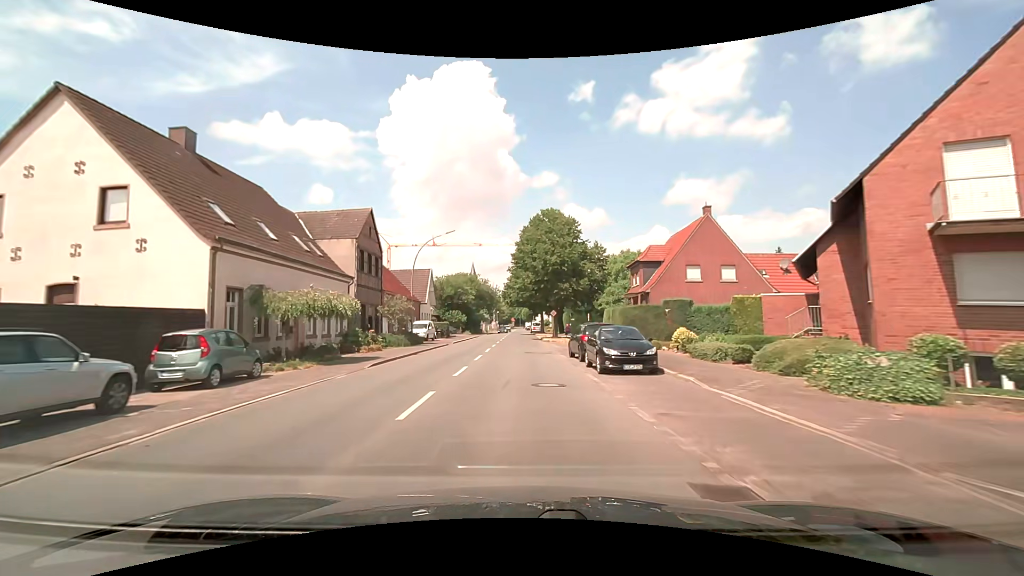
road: secondary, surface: asphalt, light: Day
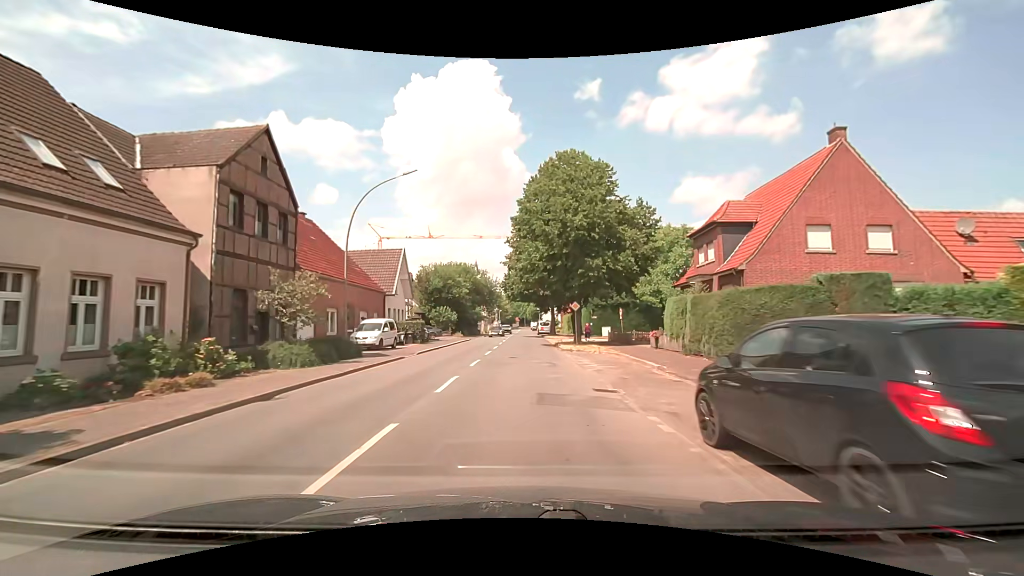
(0.0, +15.9) m; 0°
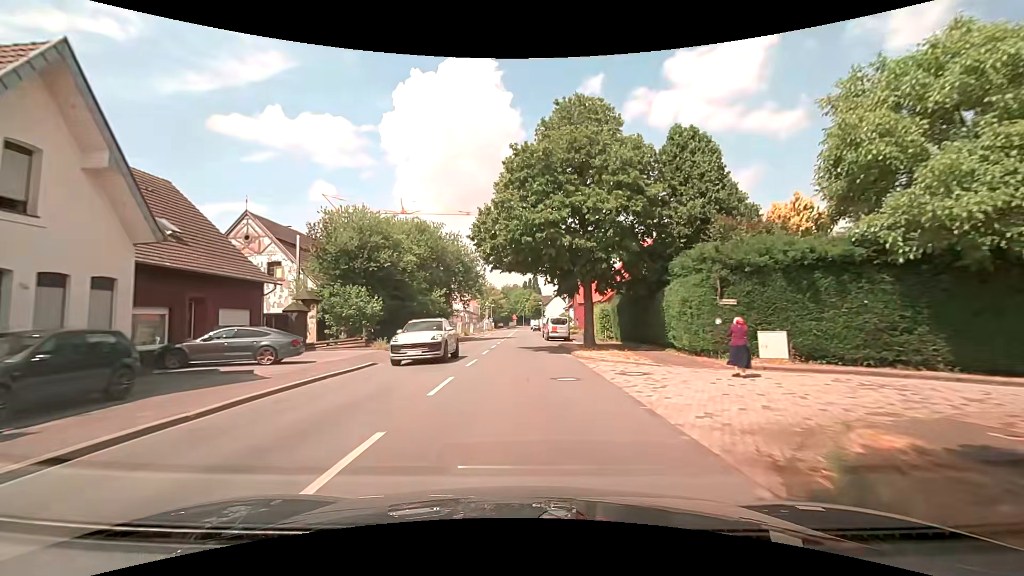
(-0.2, +32.6) m; 0°
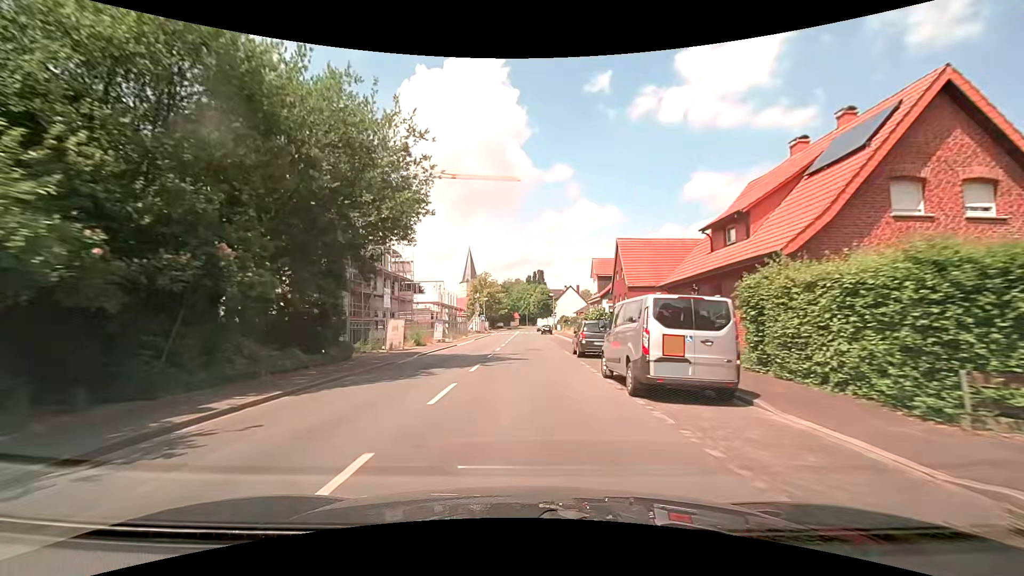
(0.0, +32.3) m; +1°
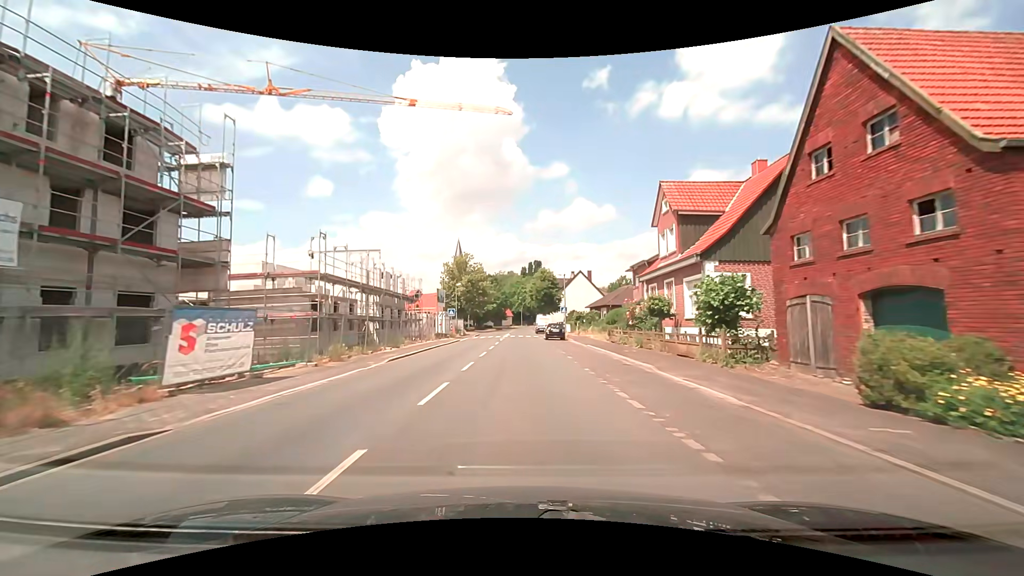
(-0.2, +31.5) m; 0°
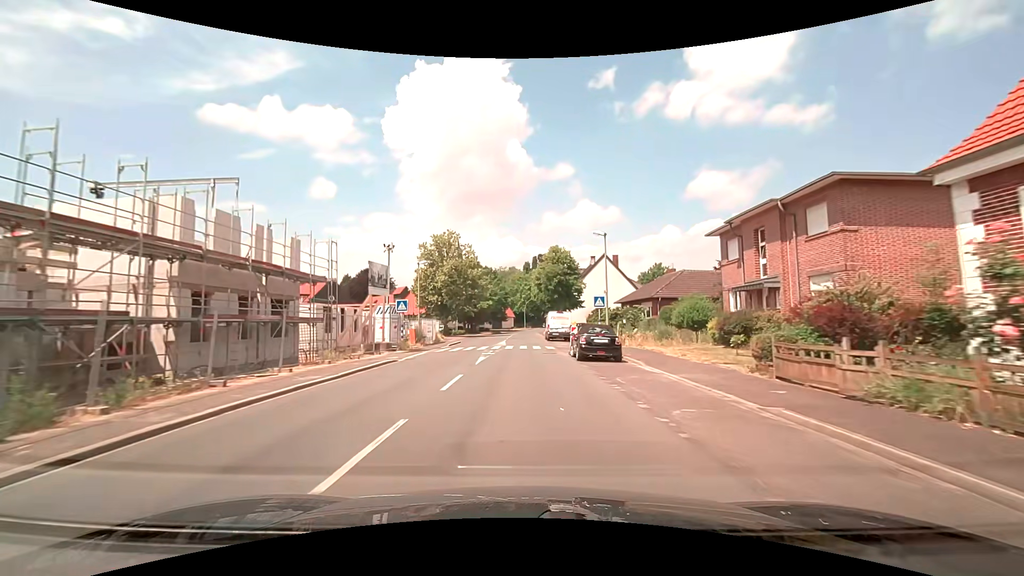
(-0.1, +23.3) m; -1°
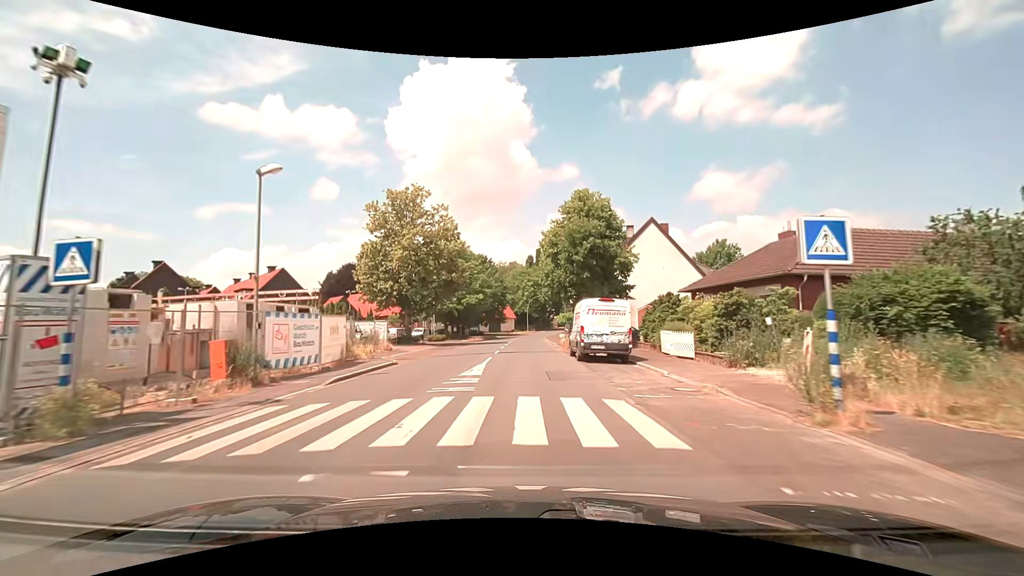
(0.0, +23.0) m; 0°
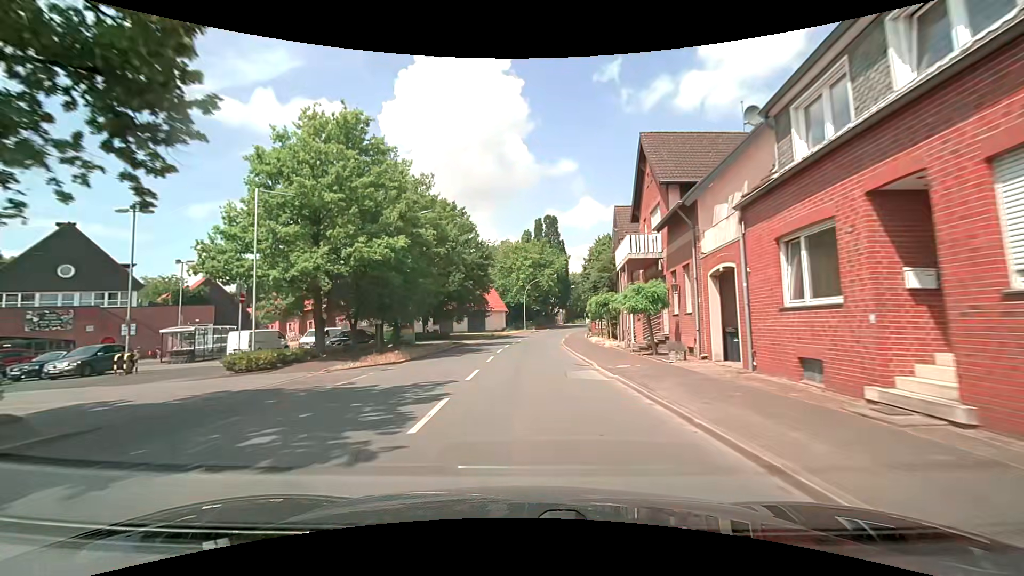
(+0.2, +38.9) m; 0°
(0, +10) (0, +20) (0, +30) (+1, +40) (+2, +50) (+3, +60) (+4, +70) (+7, +80) (+9, +89) (+12, +99) m
